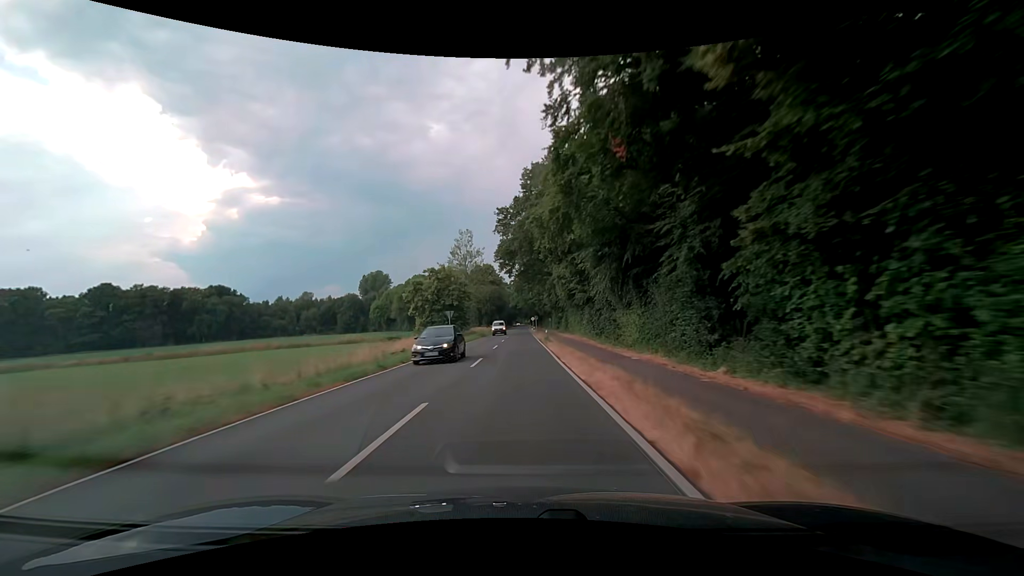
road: secondary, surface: asphalt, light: Day
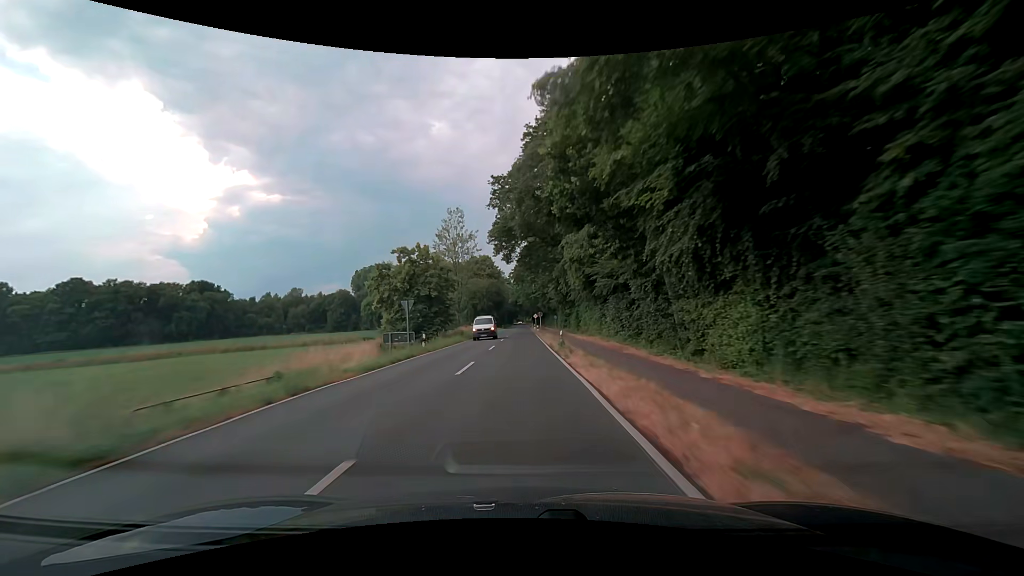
(0.0, +15.8) m; 0°
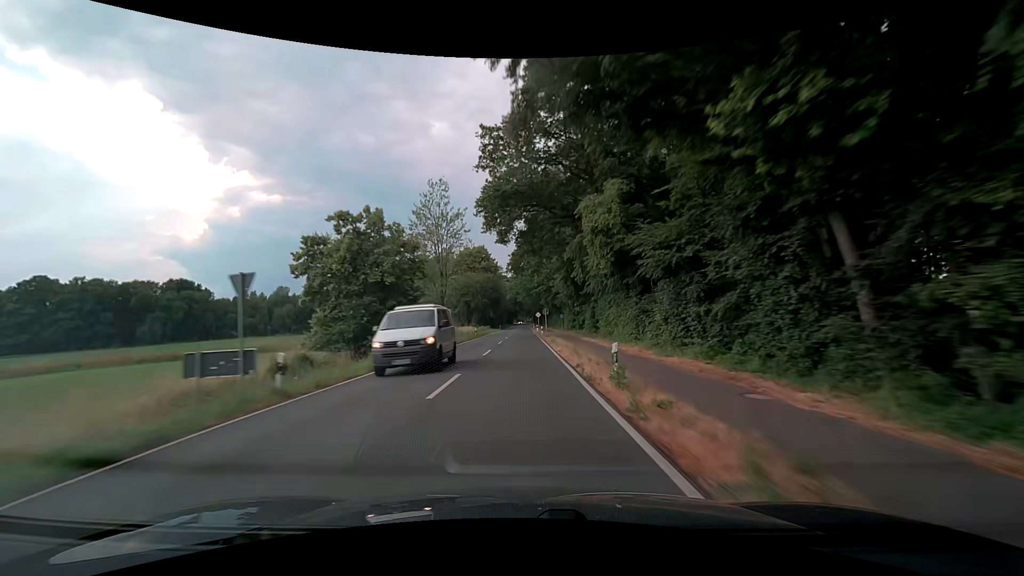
(0.0, +15.8) m; -1°
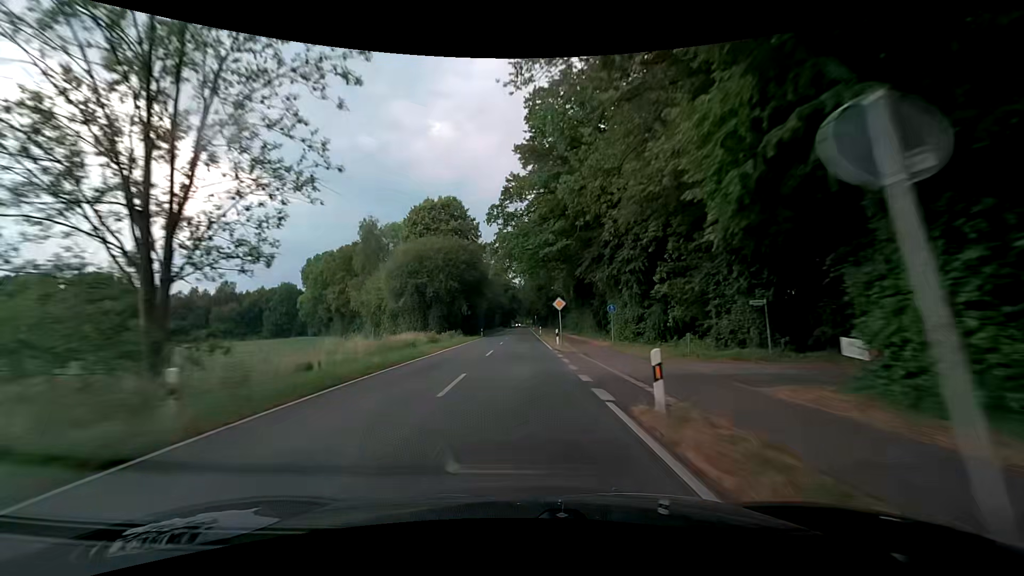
(+0.4, +47.4) m; 0°
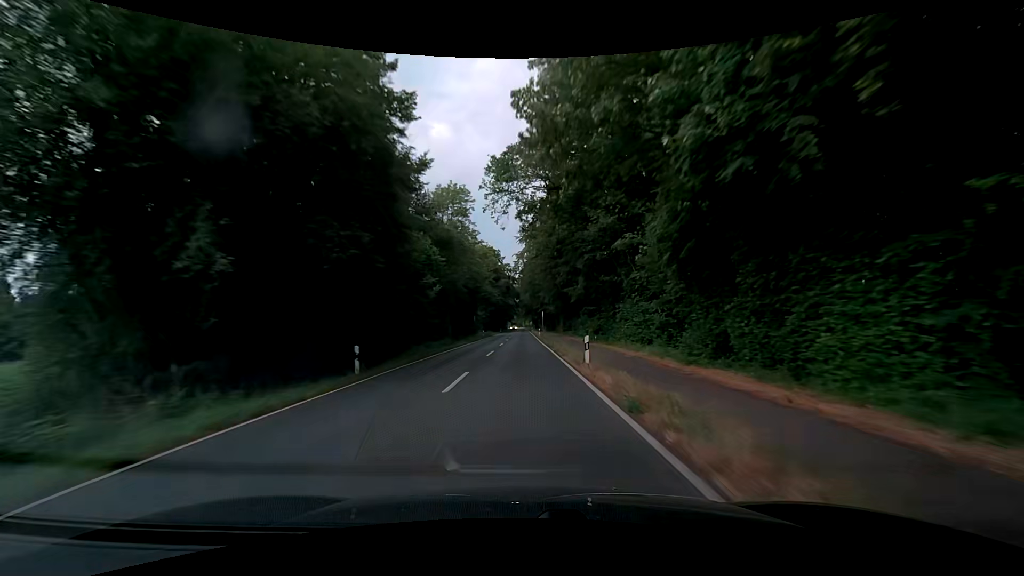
(+0.3, +47.3) m; 0°
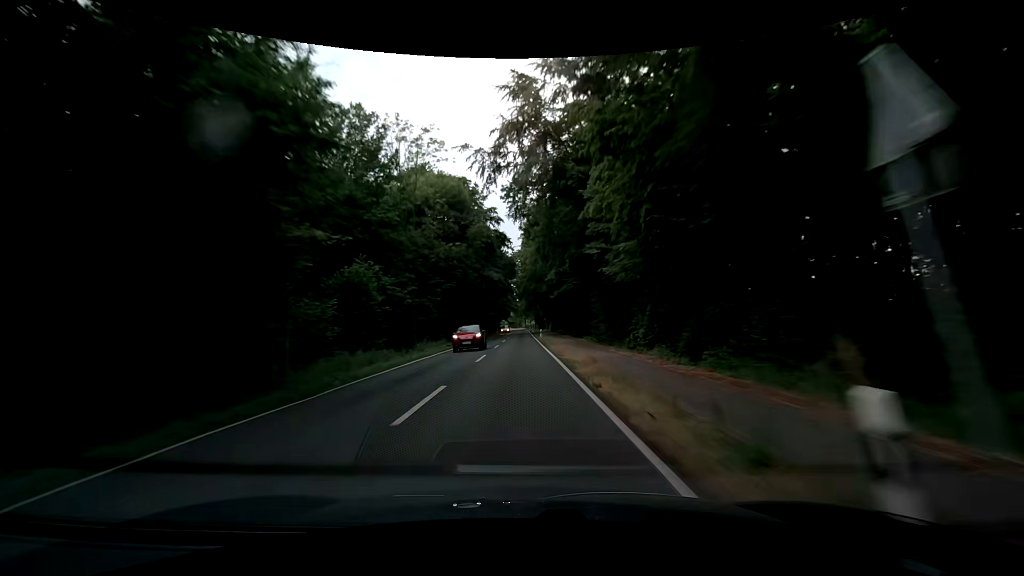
(+0.5, +63.2) m; +1°
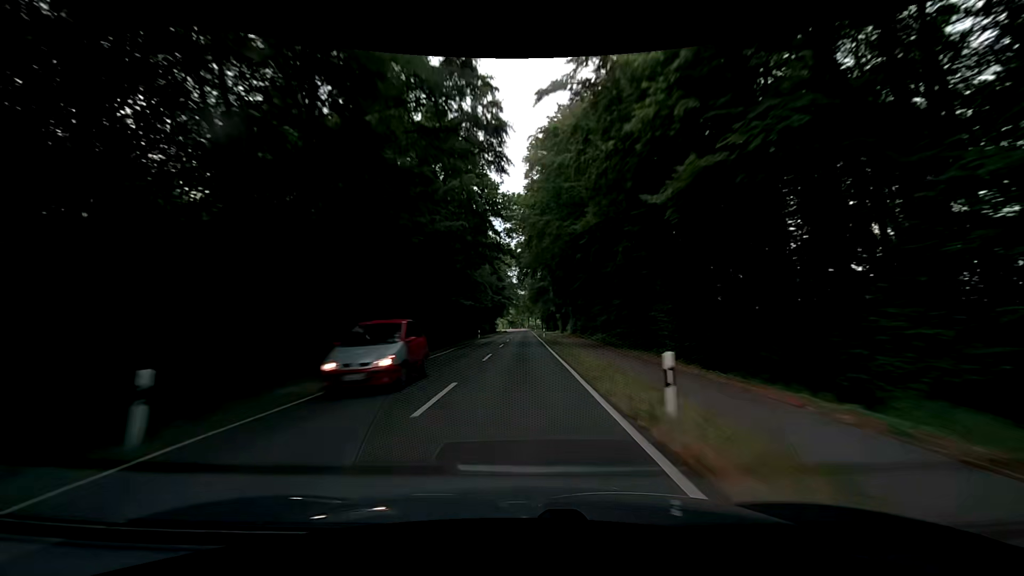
(-1.0, +47.4) m; -1°
